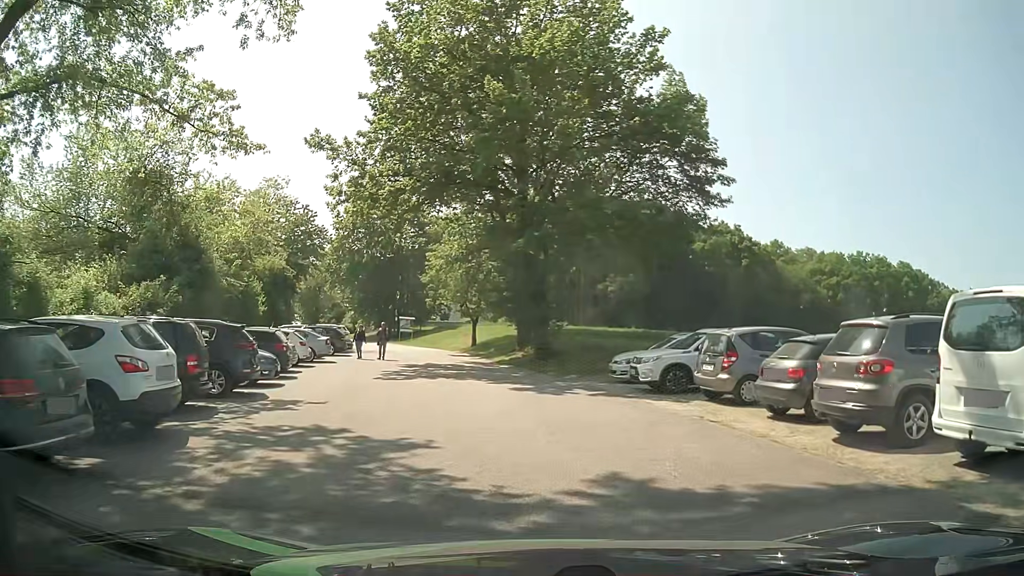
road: service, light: Day
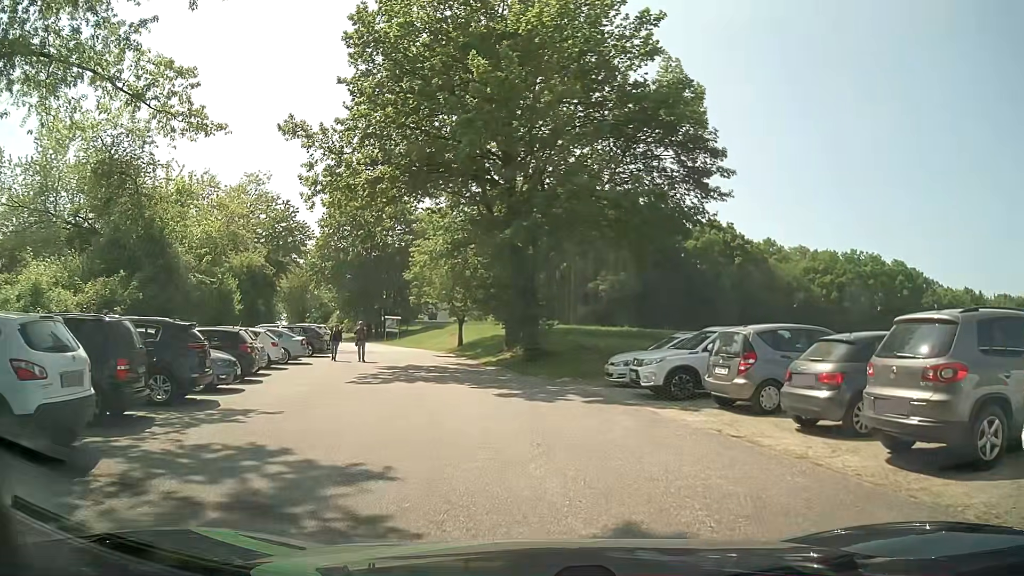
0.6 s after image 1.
(0.0, +1.9) m; +1°
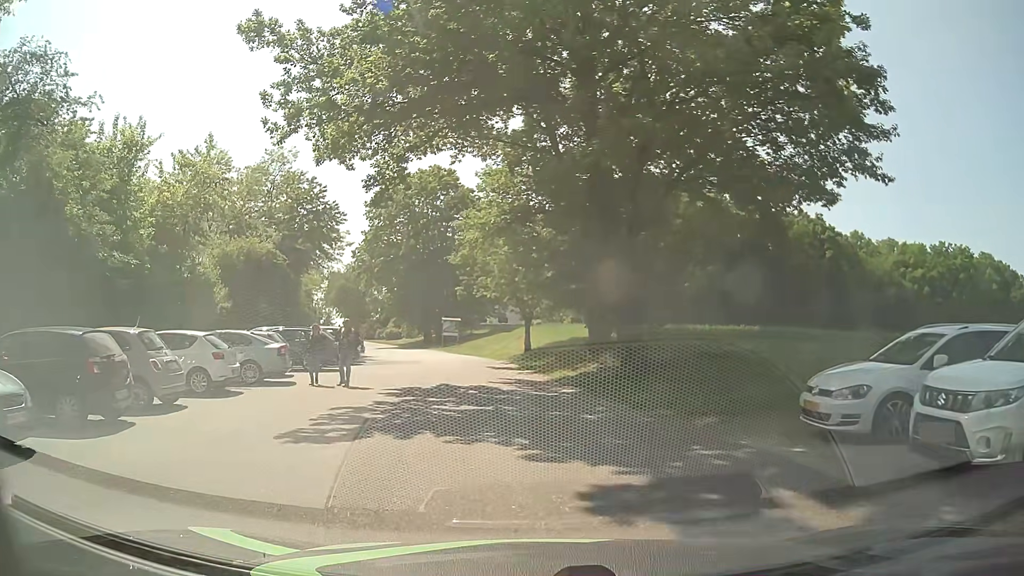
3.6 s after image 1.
(-0.4, +9.8) m; -6°
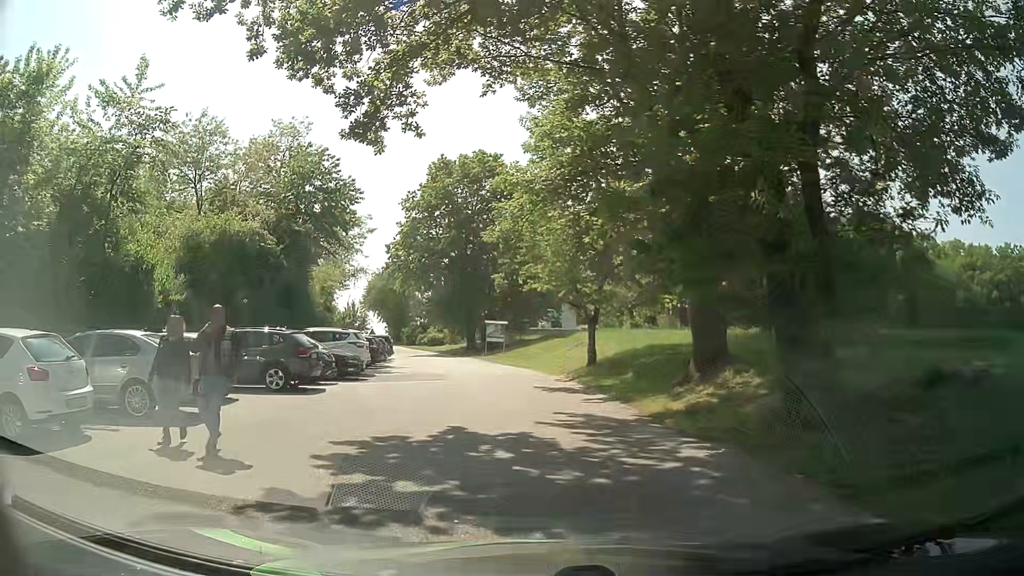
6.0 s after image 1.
(-0.4, +8.0) m; -5°
